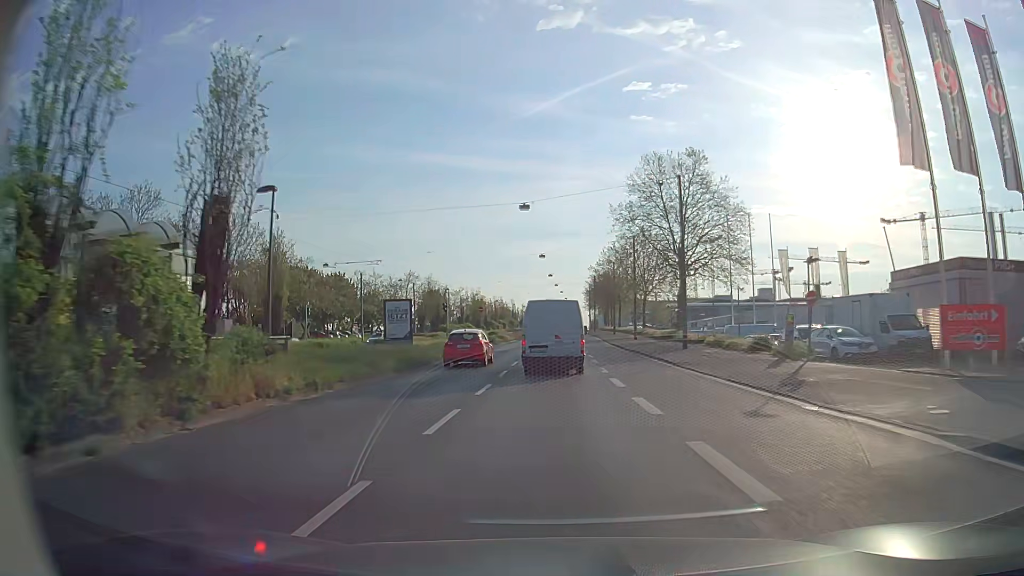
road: primary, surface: asphalt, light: Day
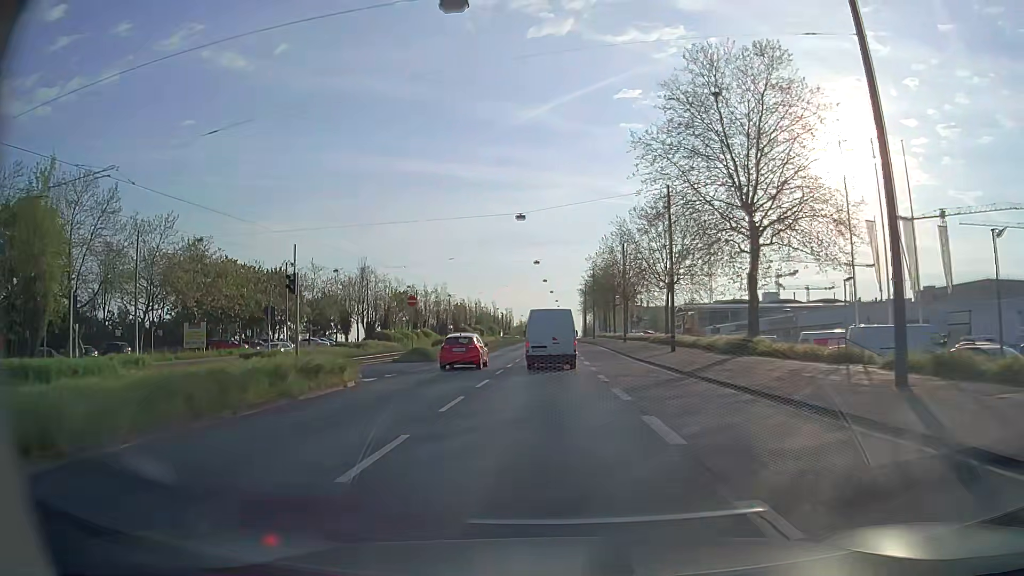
(+0.3, +27.0) m; +1°
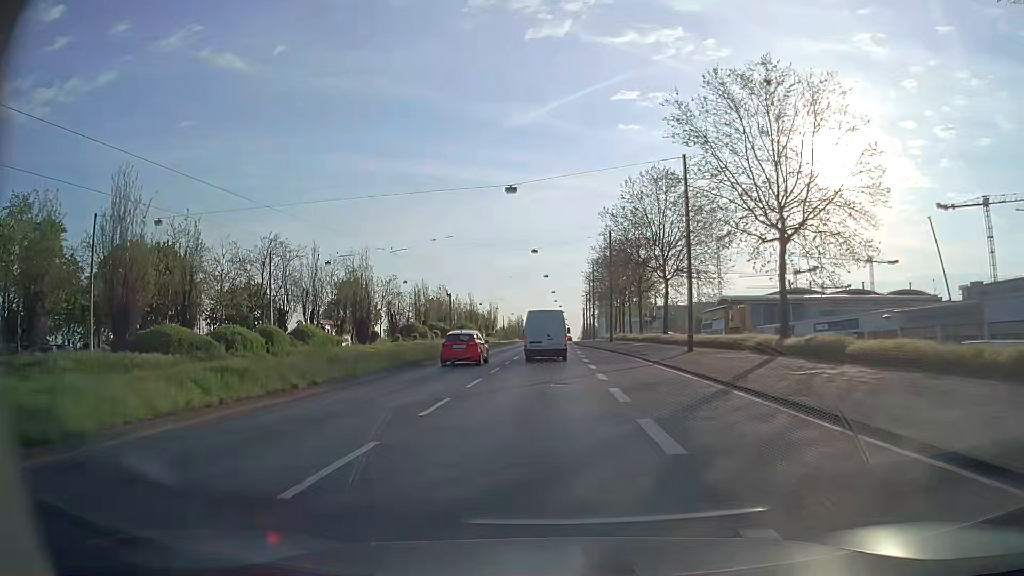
(+0.2, +36.8) m; 0°
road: primary_link
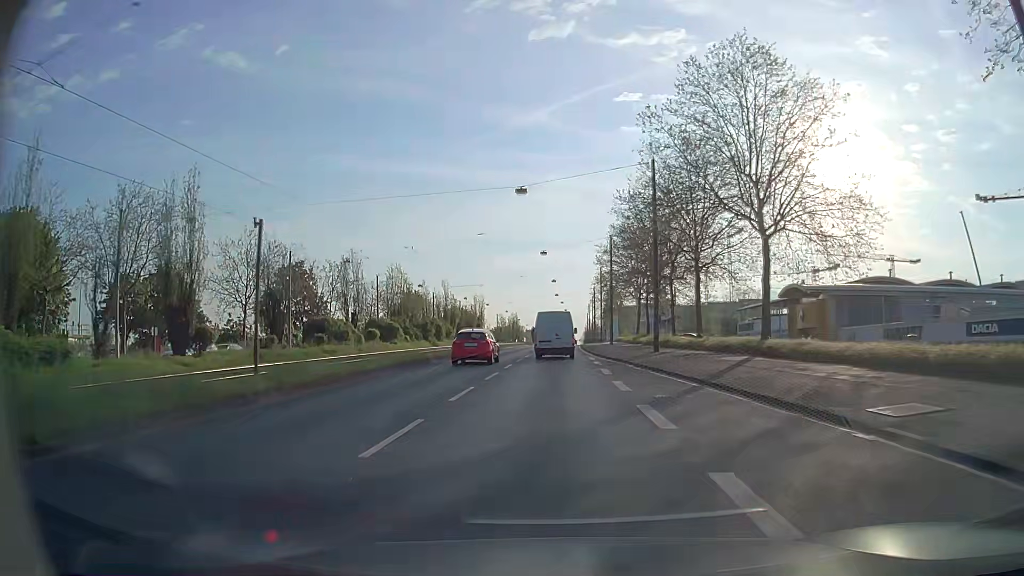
(-0.1, +28.1) m; 0°
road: primary
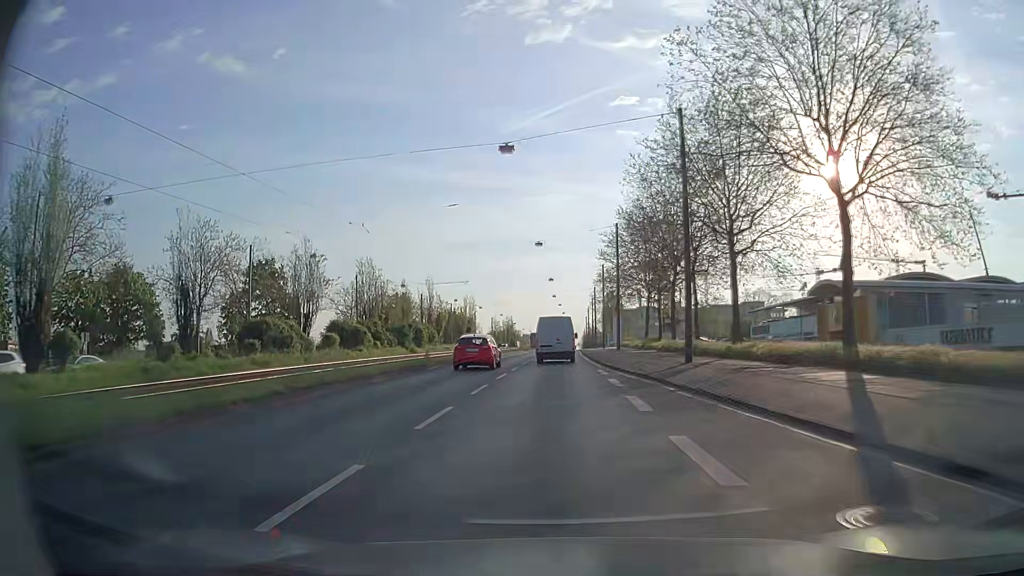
(0.0, +9.4) m; 0°
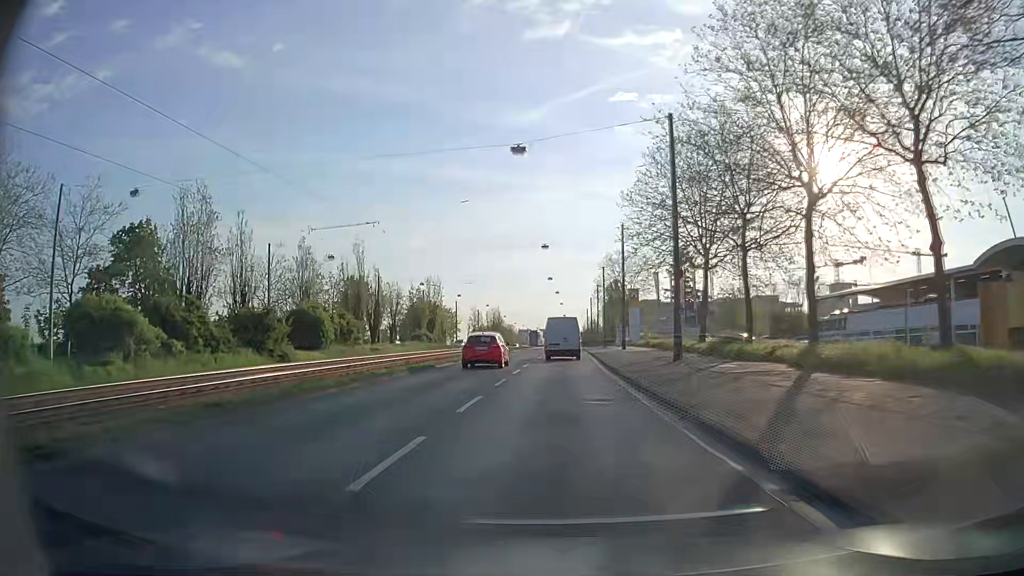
(+0.3, +28.0) m; 0°
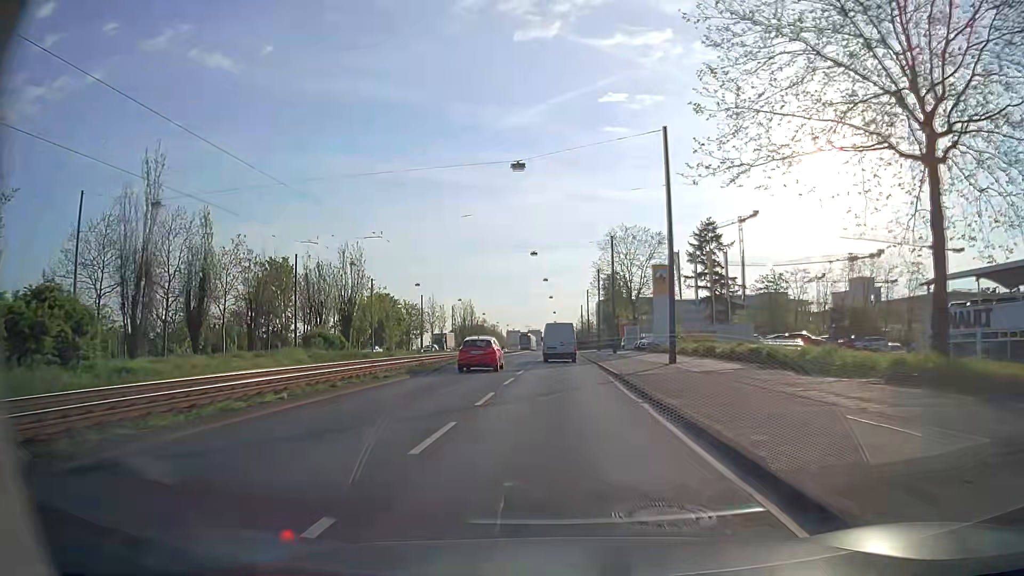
(+0.4, +27.8) m; +1°
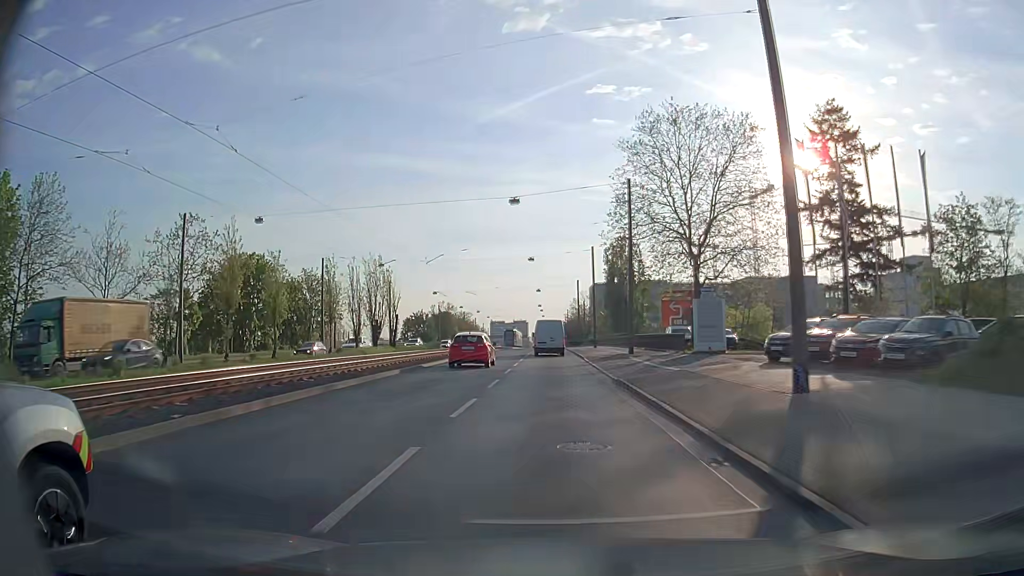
(+0.6, +47.4) m; +1°
(0, +10) (0, +20) (0, +30) (0, +40) (0, +50) (0, +60) (0, +70) (0, +80) (0, +90) (-1, +100) m
